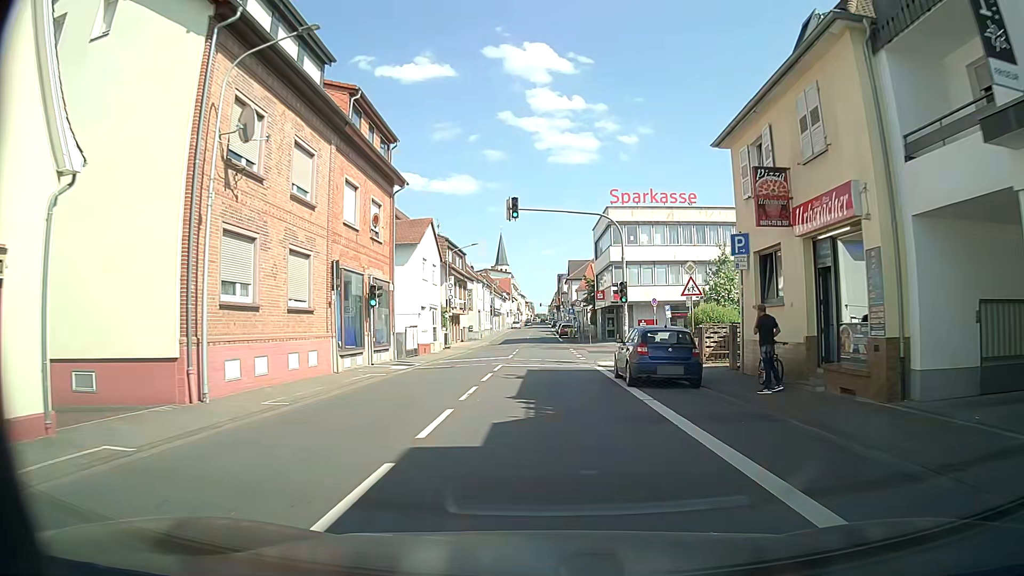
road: primary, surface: asphalt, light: Day
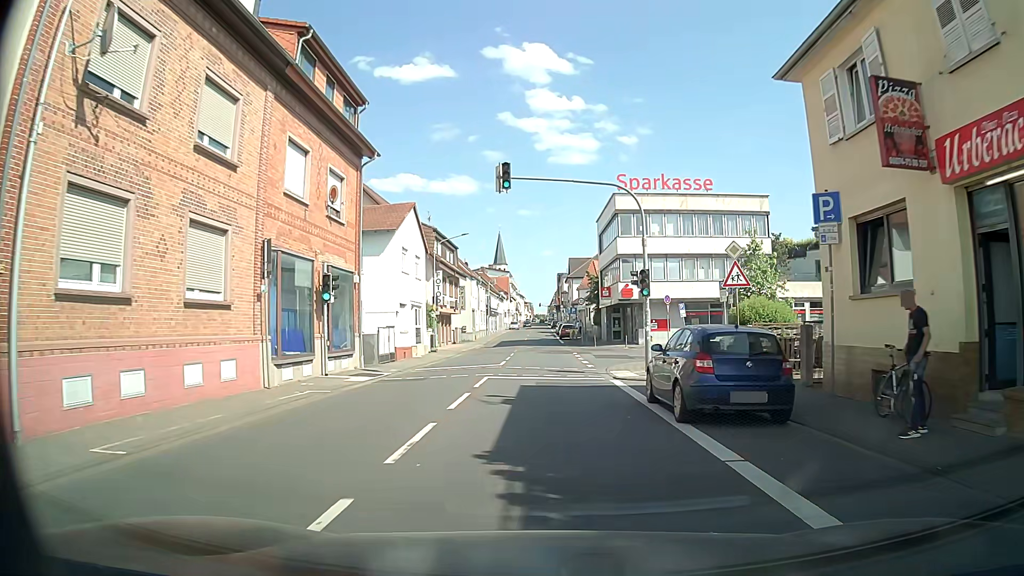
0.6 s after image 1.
(0.0, +5.9) m; -1°
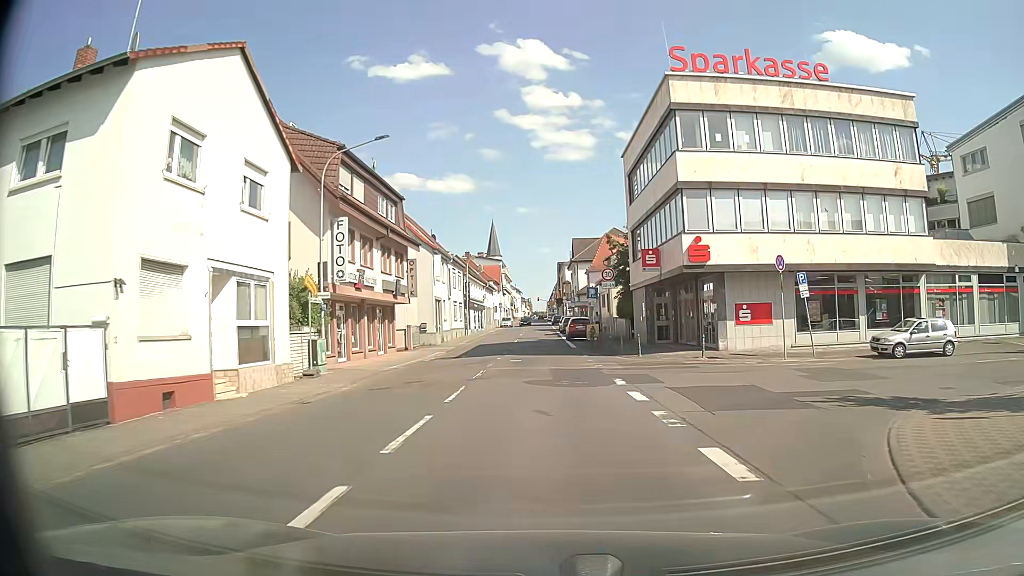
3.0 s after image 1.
(+0.4, +23.3) m; +1°
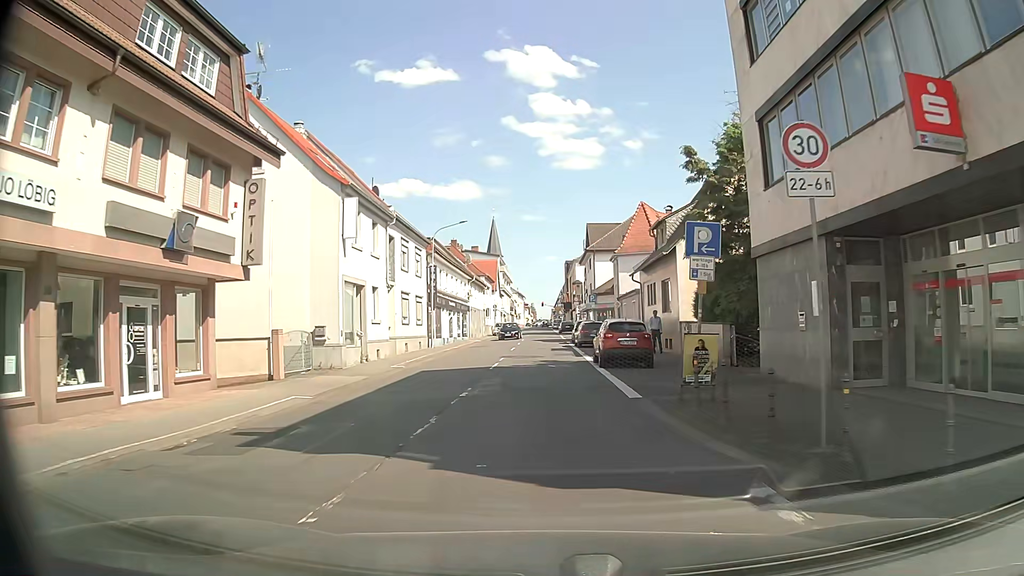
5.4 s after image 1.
(-0.2, +22.8) m; -1°
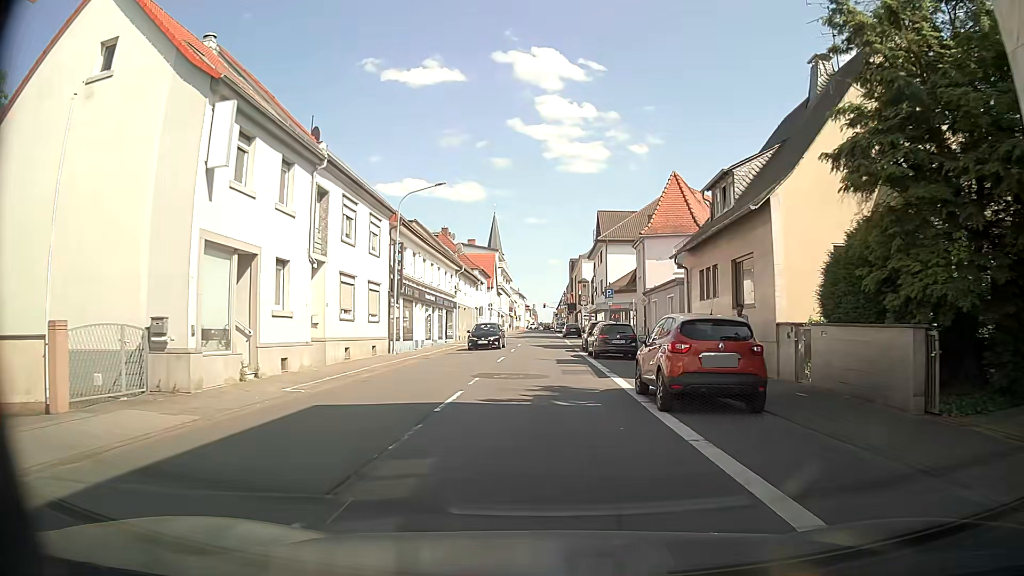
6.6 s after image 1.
(0.0, +11.1) m; -1°
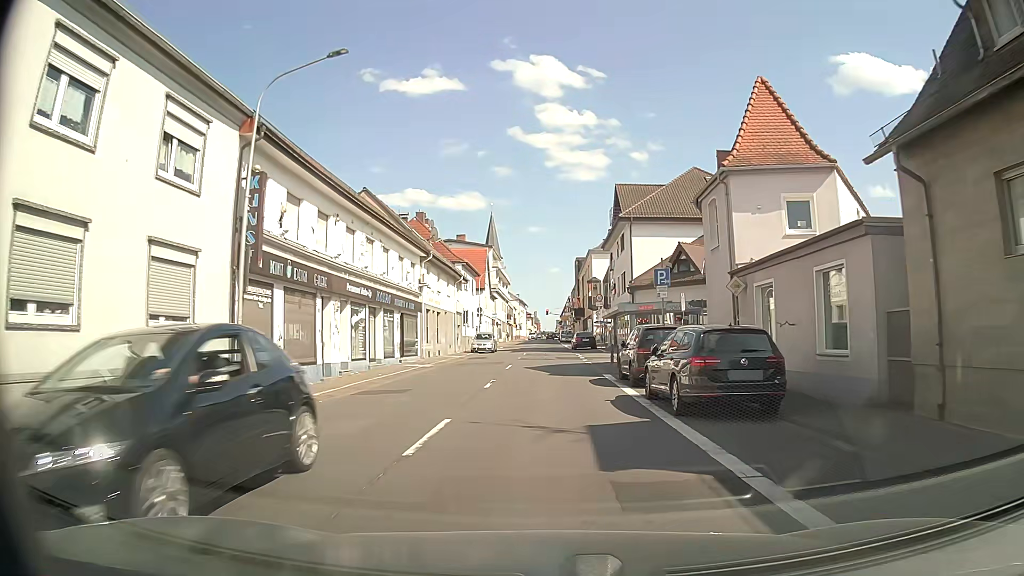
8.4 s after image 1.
(+0.3, +16.6) m; +1°
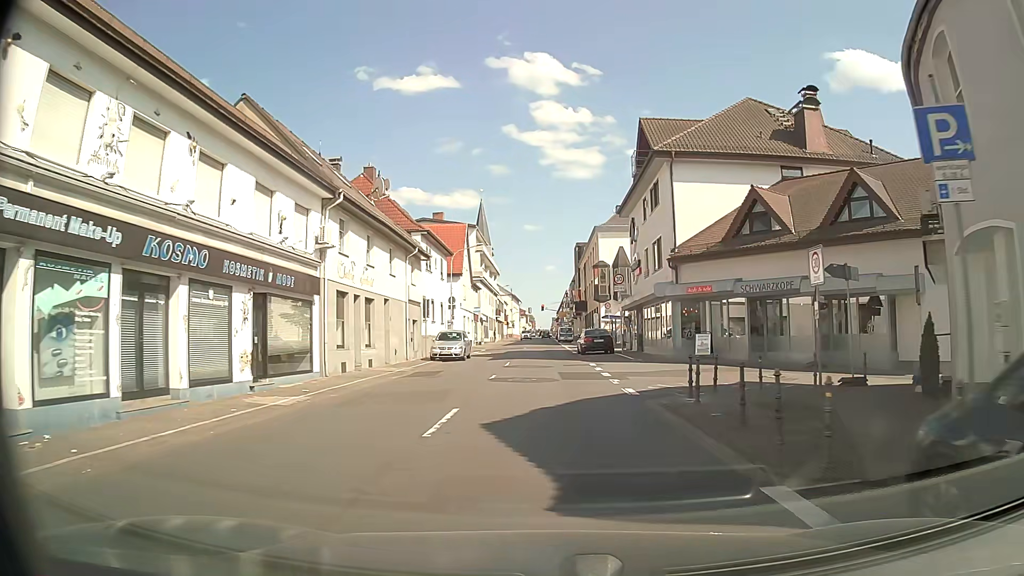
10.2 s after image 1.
(+0.1, +16.7) m; +1°
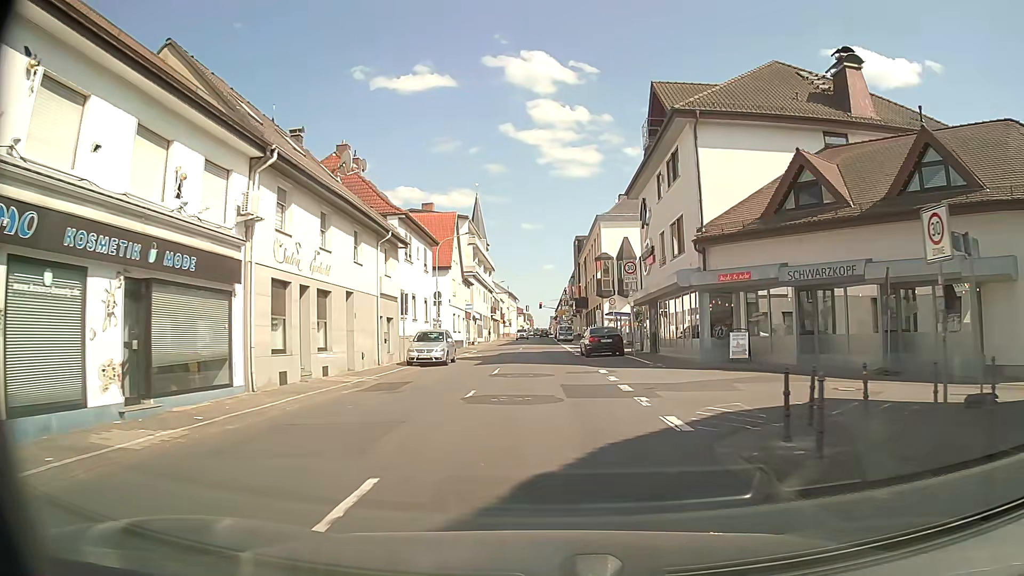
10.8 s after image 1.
(0.0, +5.6) m; -1°
(0, +10) (0, +20) (0, +30) (0, +40) (0, +50) (0, +60) (0, +70) (0, +80) (0, +90) (0, +100) m
